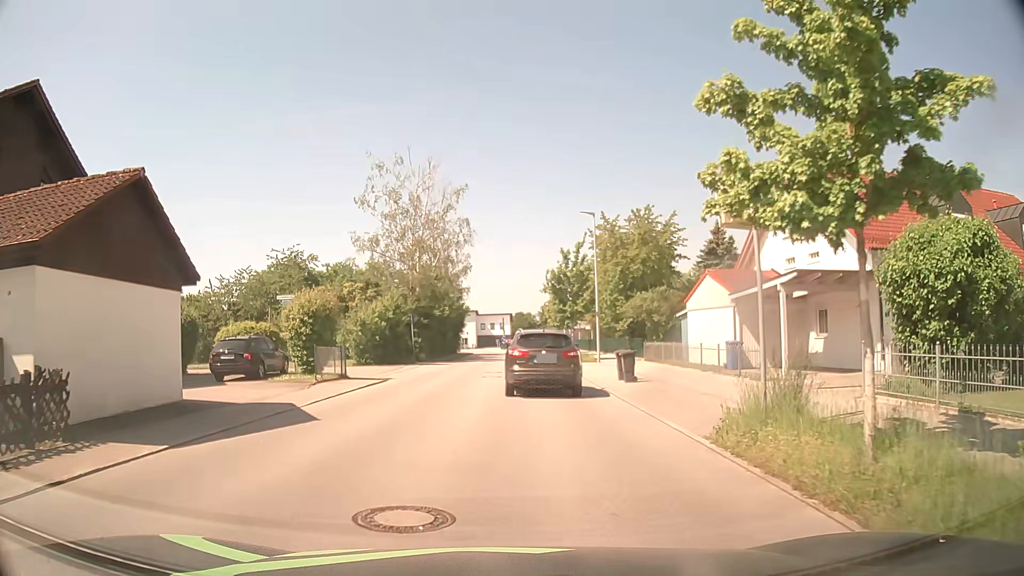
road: unclassified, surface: asphalt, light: Day
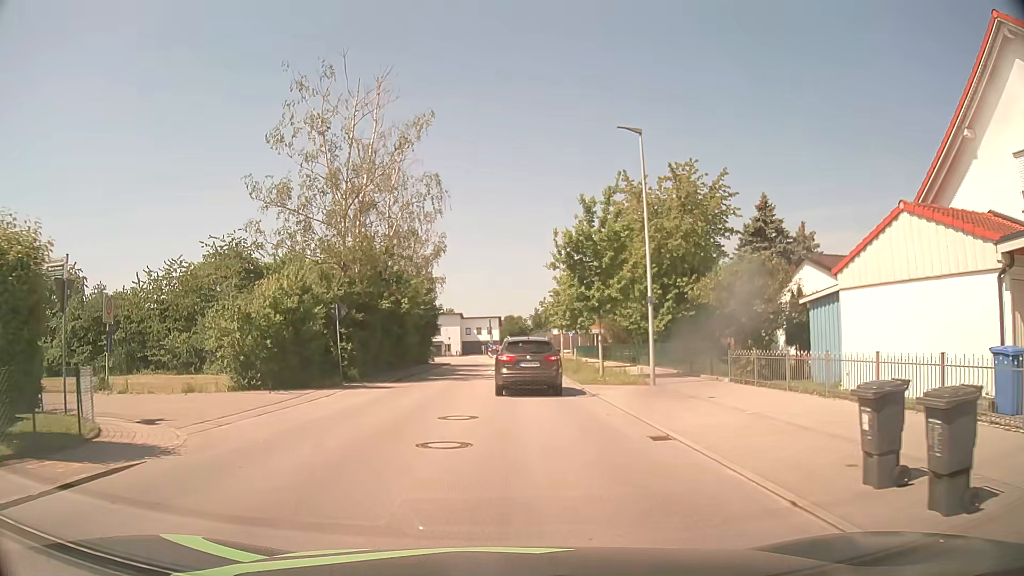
(+0.2, +15.7) m; +1°
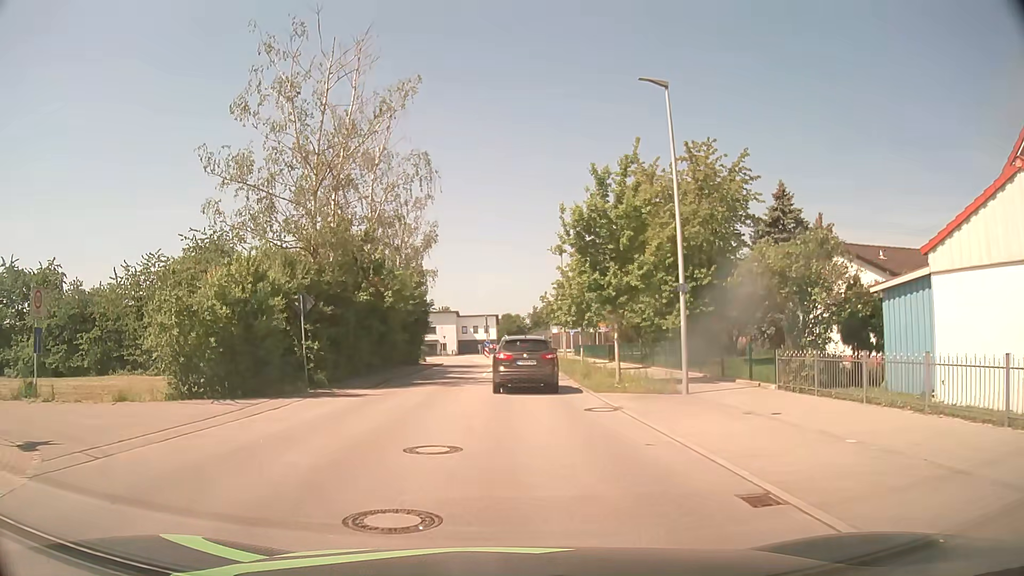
(0.0, +4.1) m; 0°
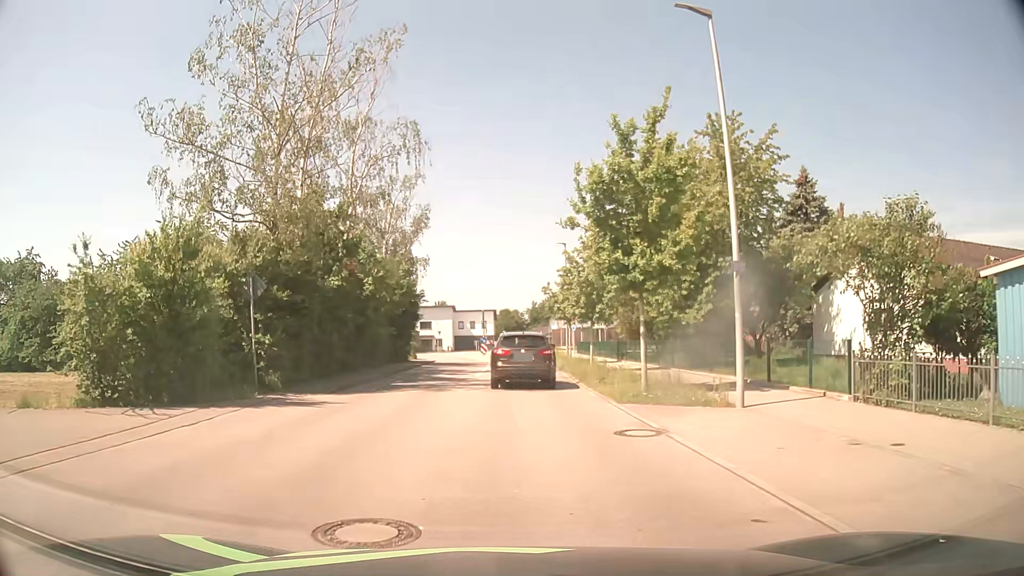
(0.0, +4.2) m; 0°
